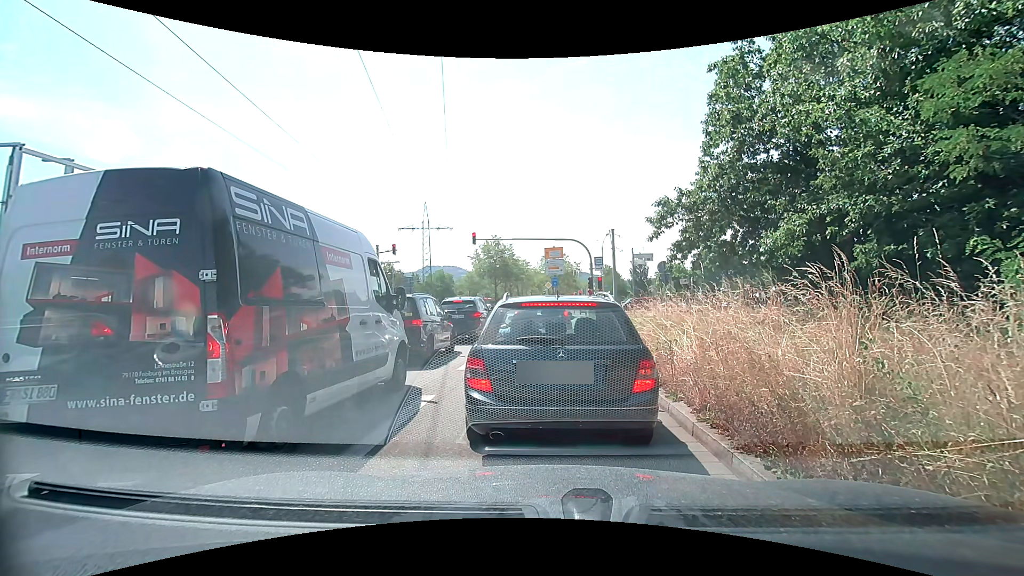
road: primary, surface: asphalt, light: Day
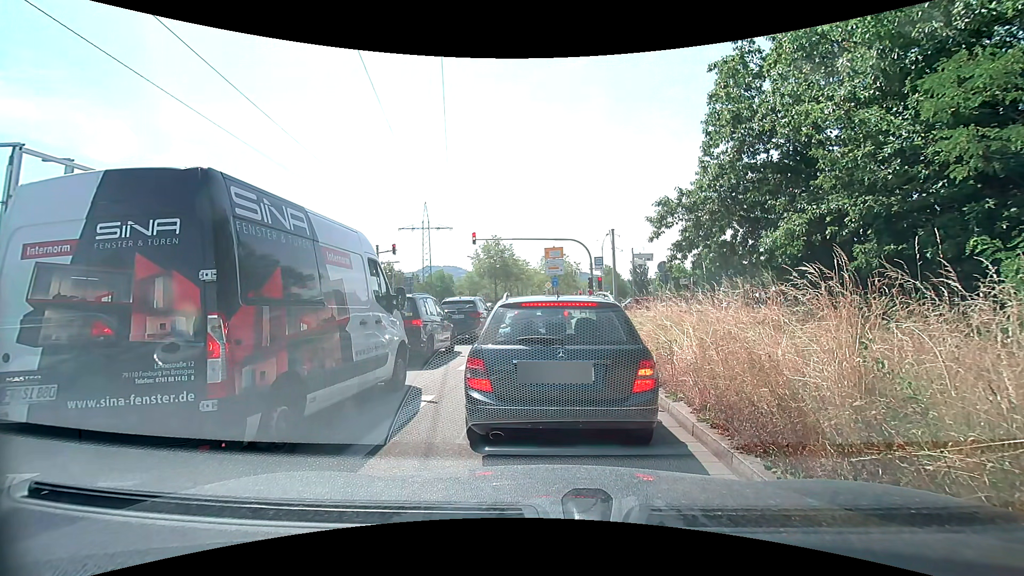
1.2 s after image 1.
(0.0, 0.0) m; 0°
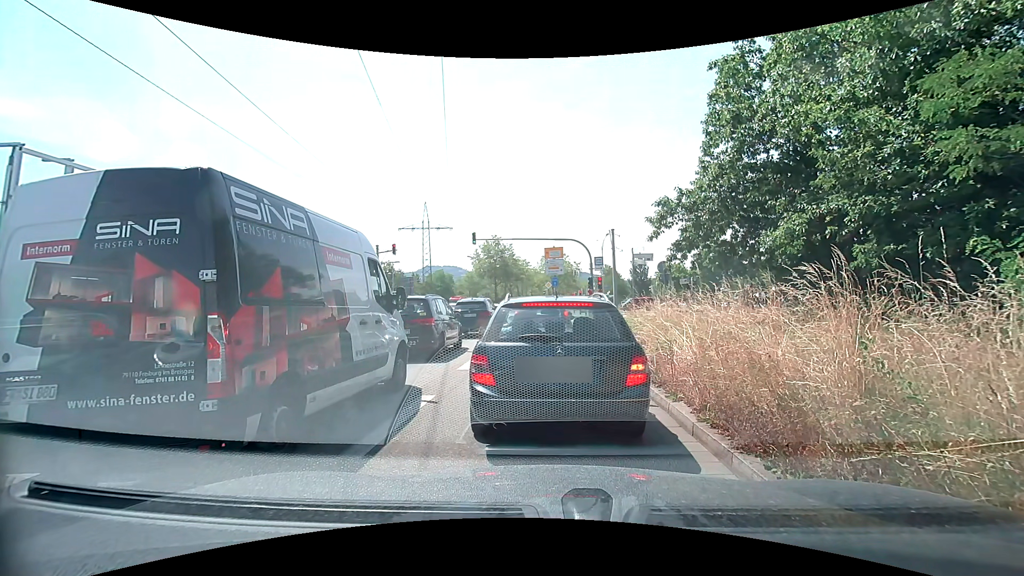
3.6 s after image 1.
(0.0, 0.0) m; 0°
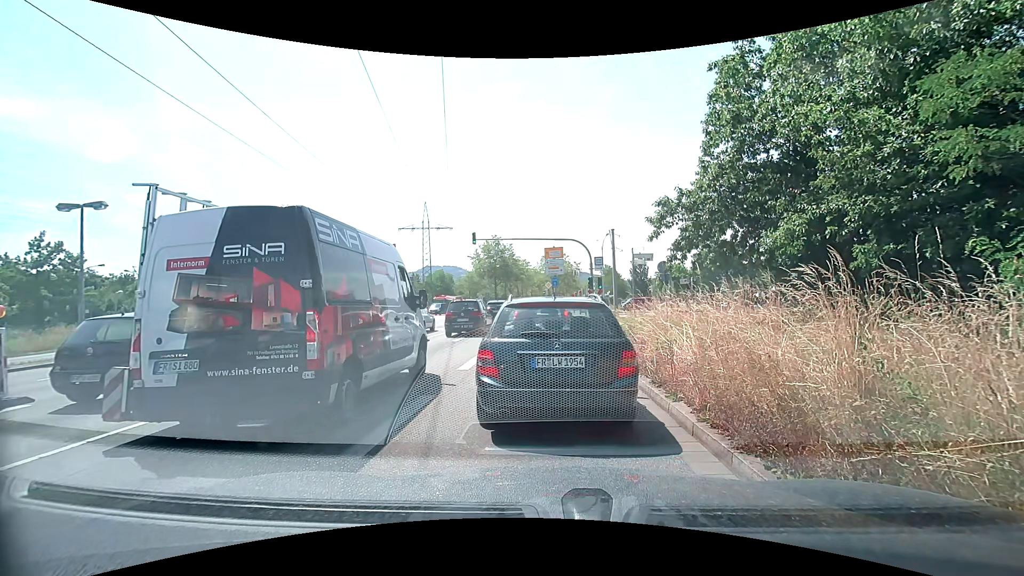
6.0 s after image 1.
(0.0, 0.0) m; 0°
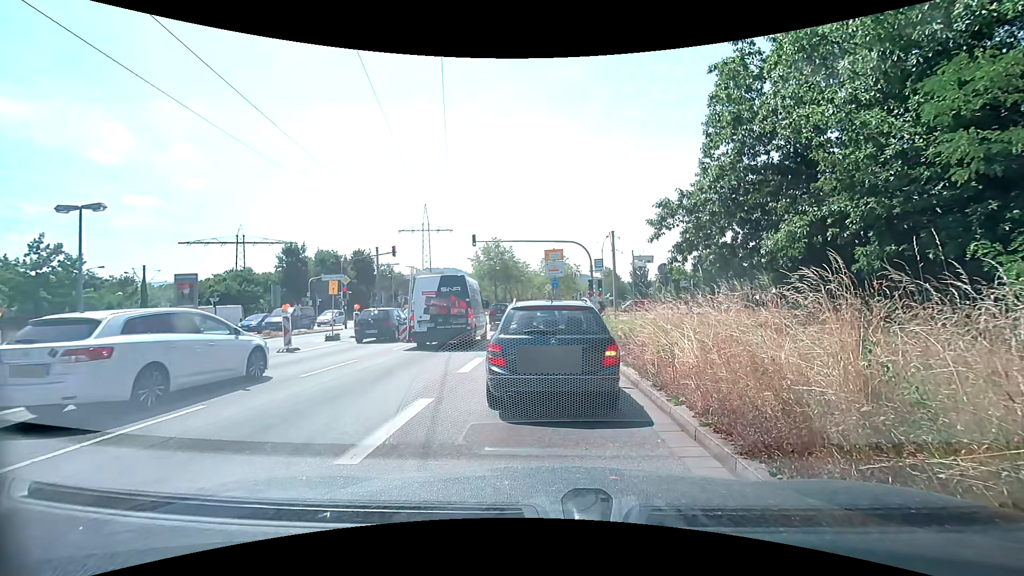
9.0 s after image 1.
(0.0, +0.1) m; 0°
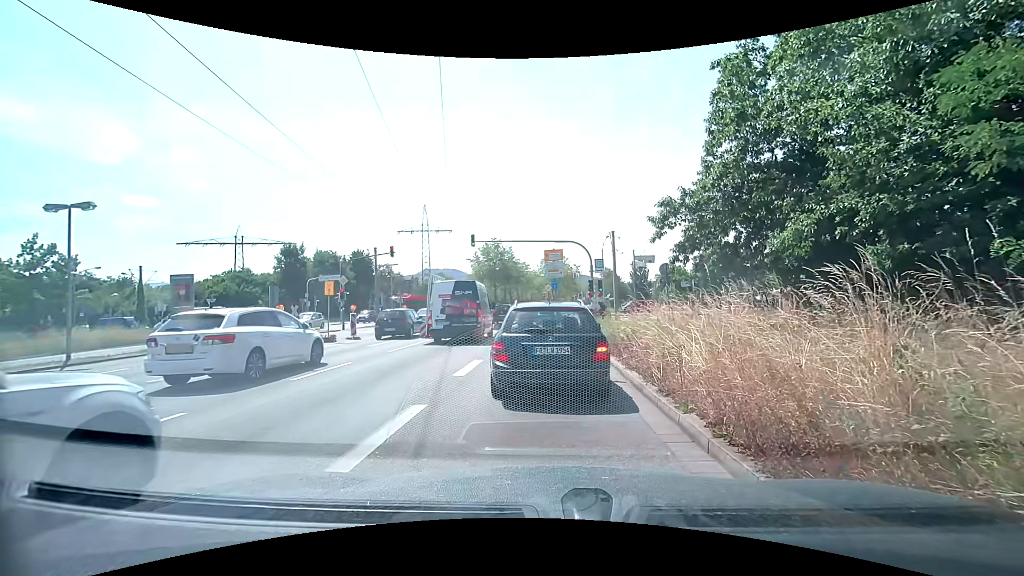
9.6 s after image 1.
(0.0, +0.5) m; 0°
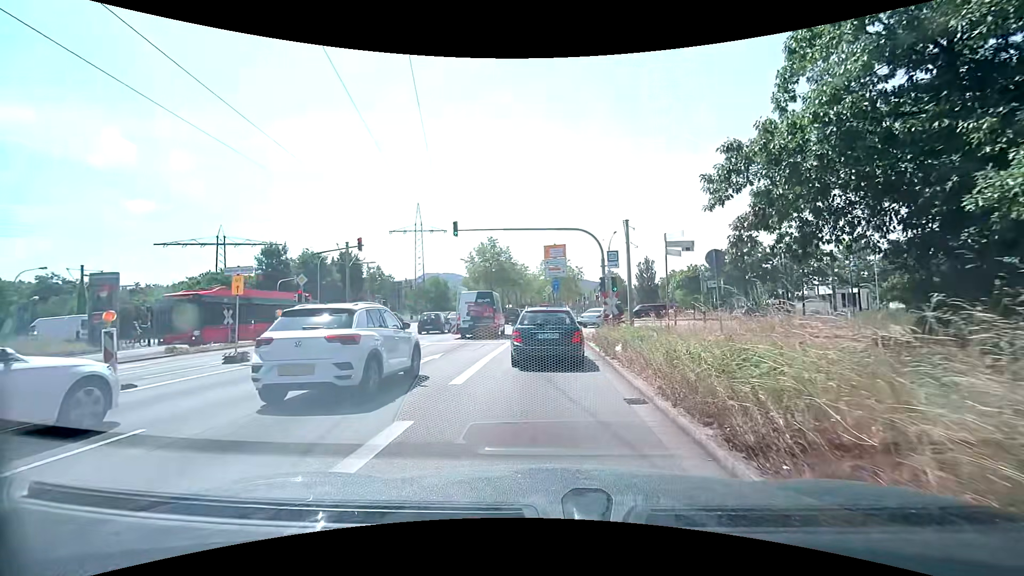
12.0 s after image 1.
(-0.1, +7.2) m; -1°
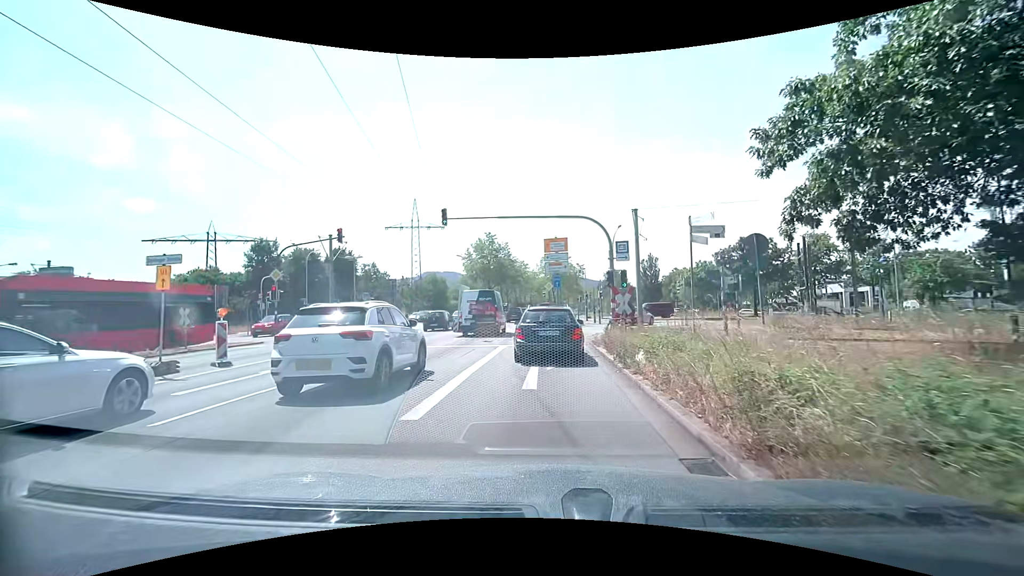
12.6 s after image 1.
(0.0, +3.2) m; 0°
